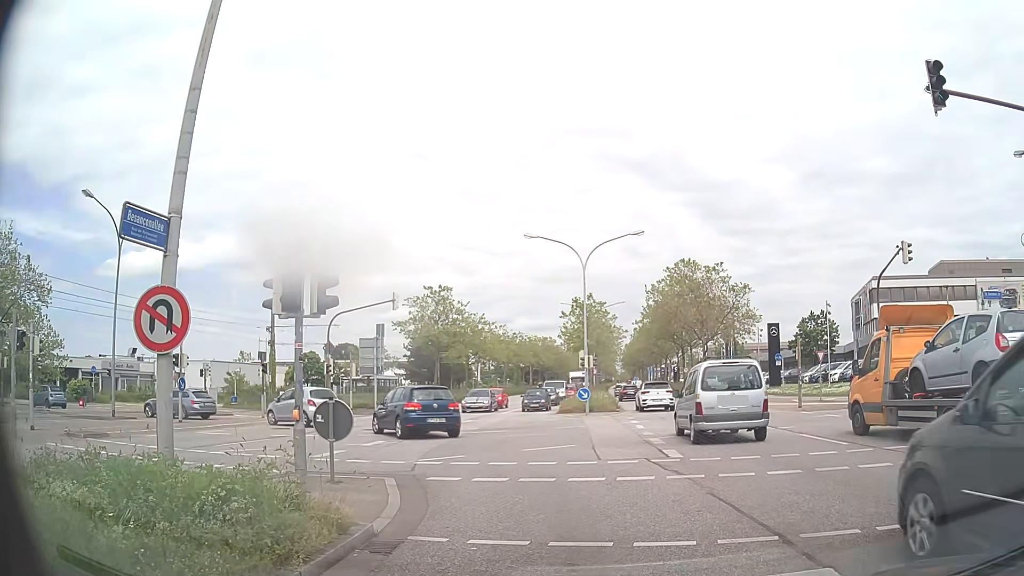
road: primary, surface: asphalt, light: Day
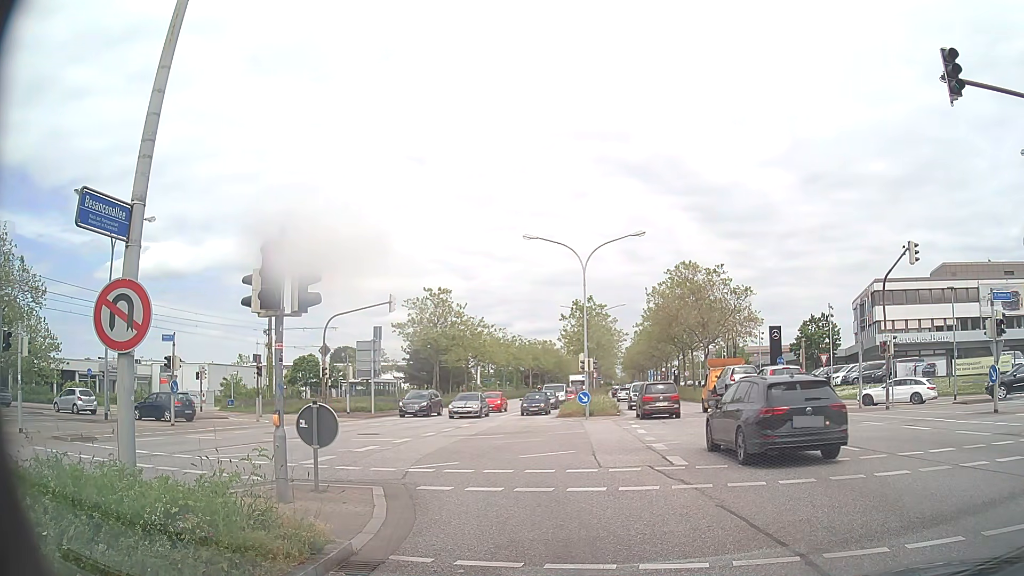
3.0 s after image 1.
(0.0, +0.6) m; 0°
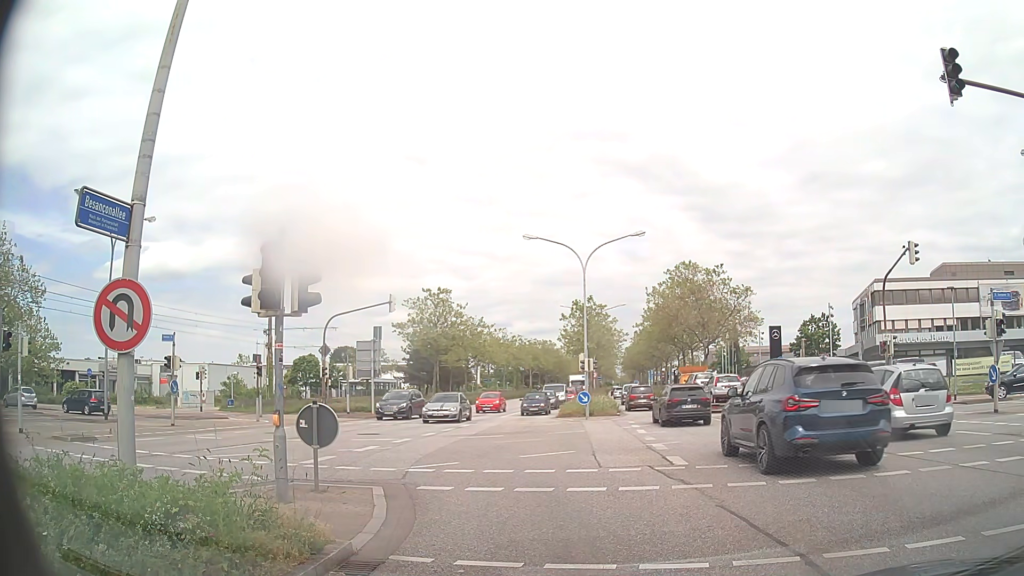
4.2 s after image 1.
(0.0, 0.0) m; 0°
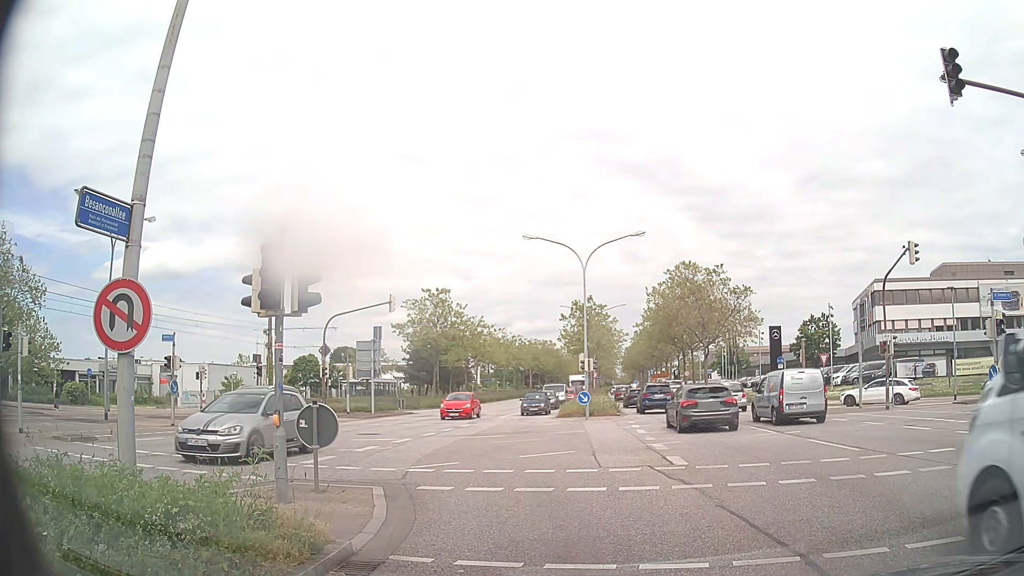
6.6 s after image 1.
(0.0, 0.0) m; 0°
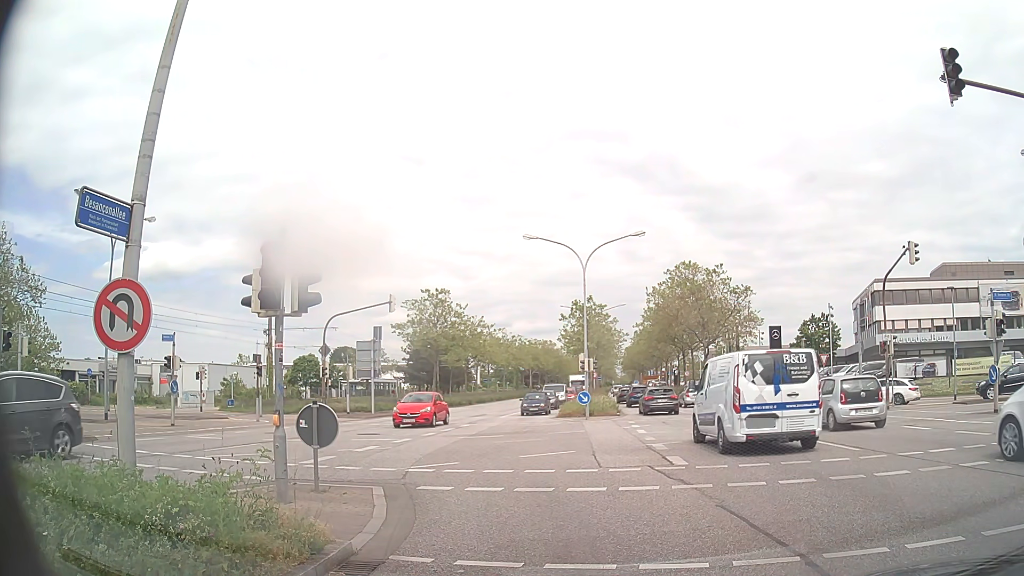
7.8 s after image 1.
(0.0, 0.0) m; 0°
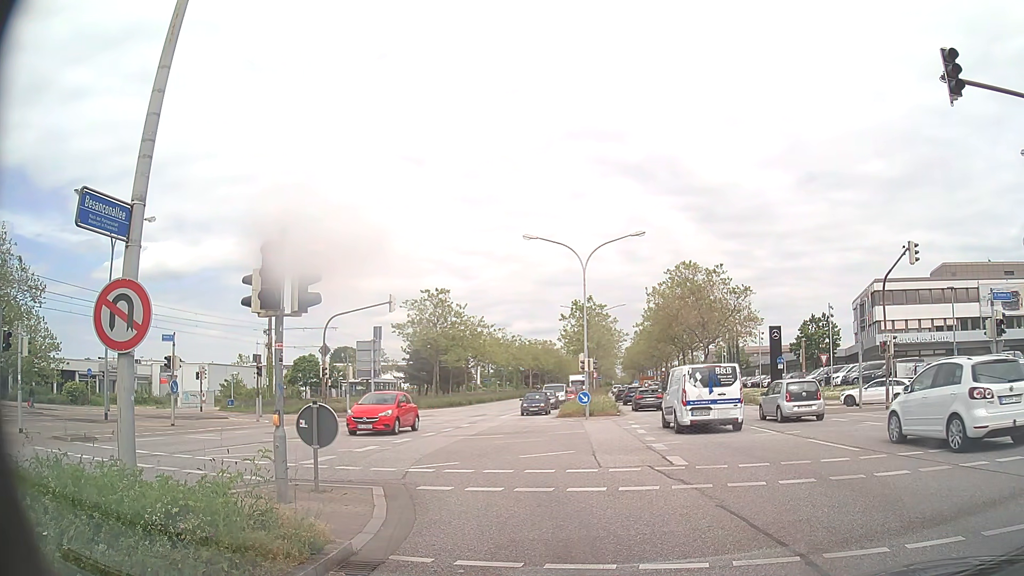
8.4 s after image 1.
(0.0, 0.0) m; 0°
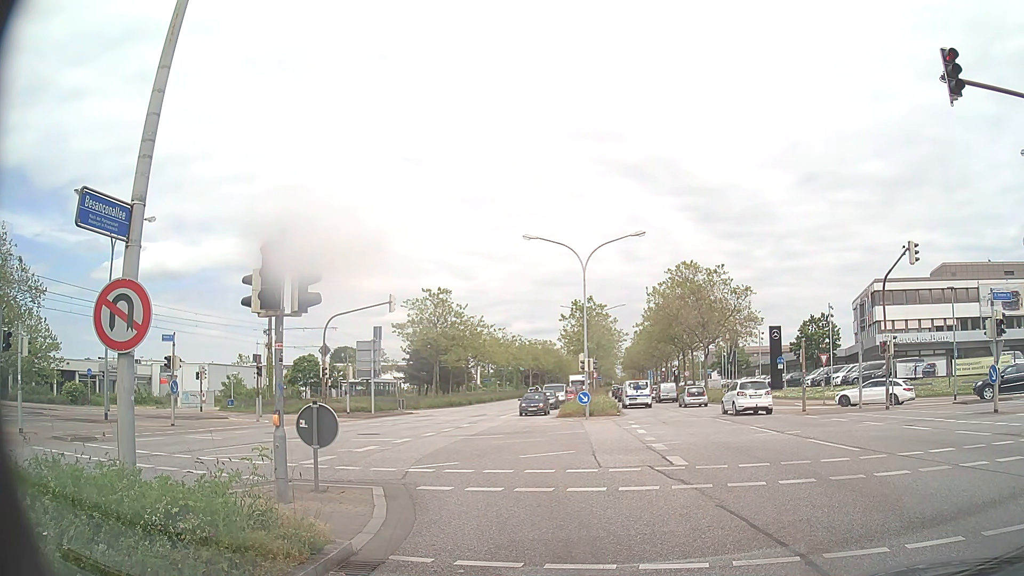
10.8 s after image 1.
(0.0, 0.0) m; 0°
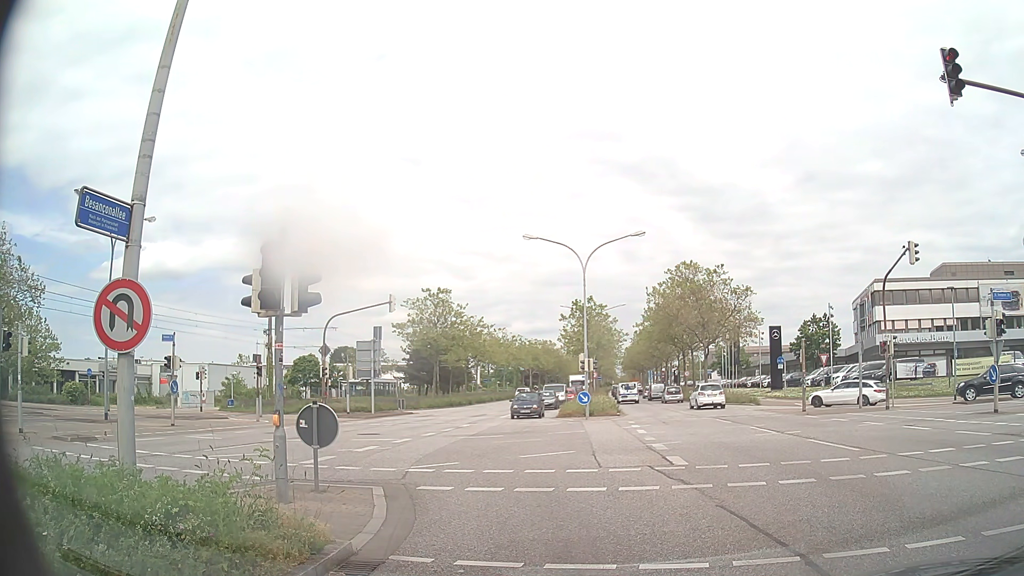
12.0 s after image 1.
(0.0, 0.0) m; 0°
(-1, +10) (-5, +19) (-12, +26) (-21, +30) (-31, +32) (-40, +34) (-50, +35) (-60, +36) (-70, +36) (-80, +36) m
